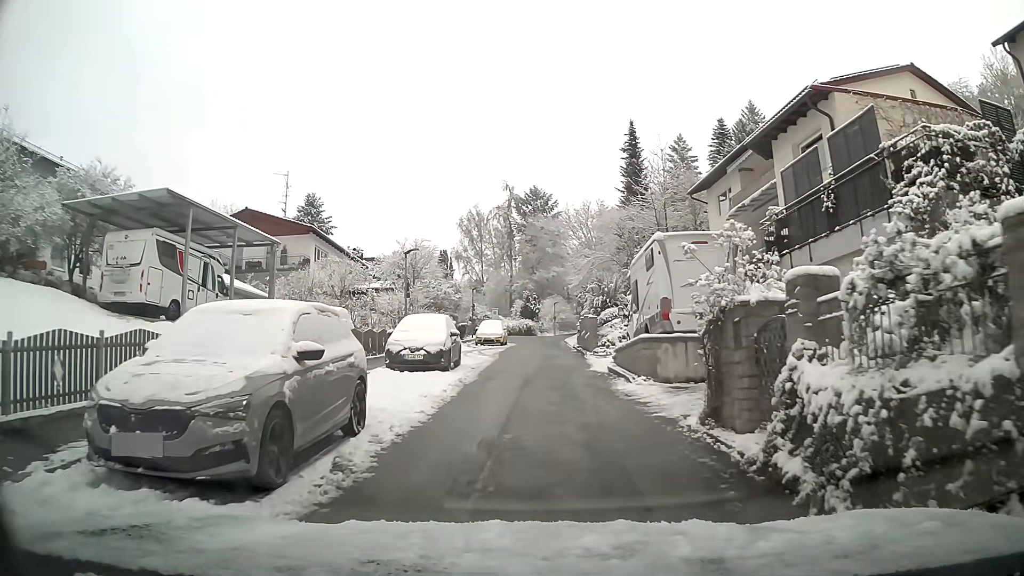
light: Day
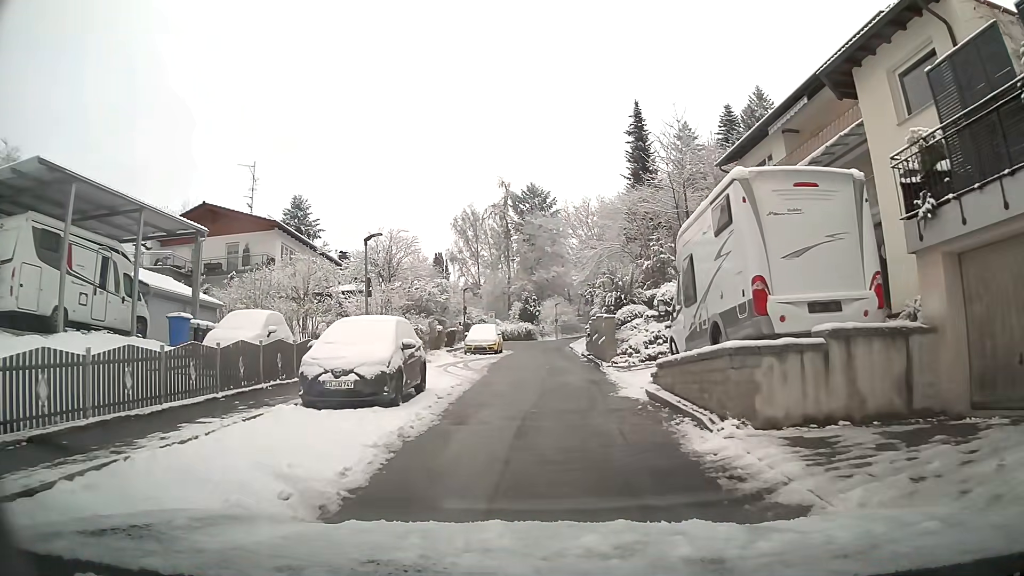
(0.0, +6.6) m; 0°
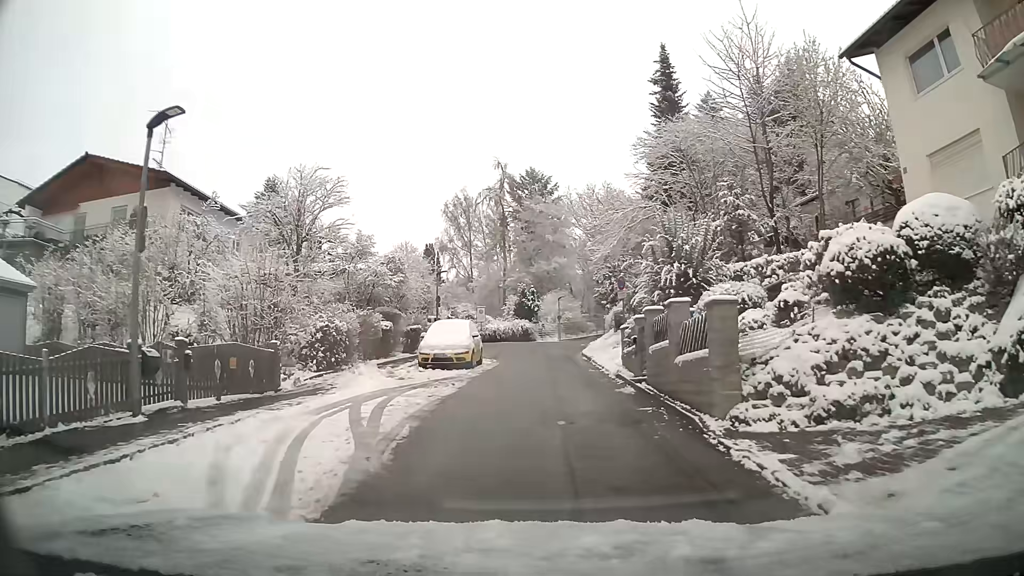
(0.0, +13.6) m; 0°
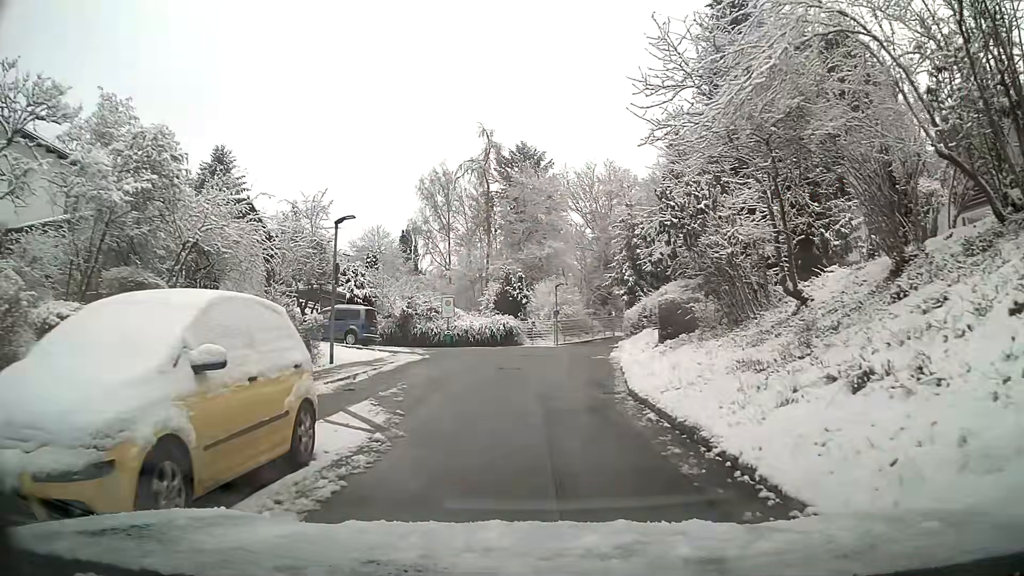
(+0.2, +18.2) m; +1°
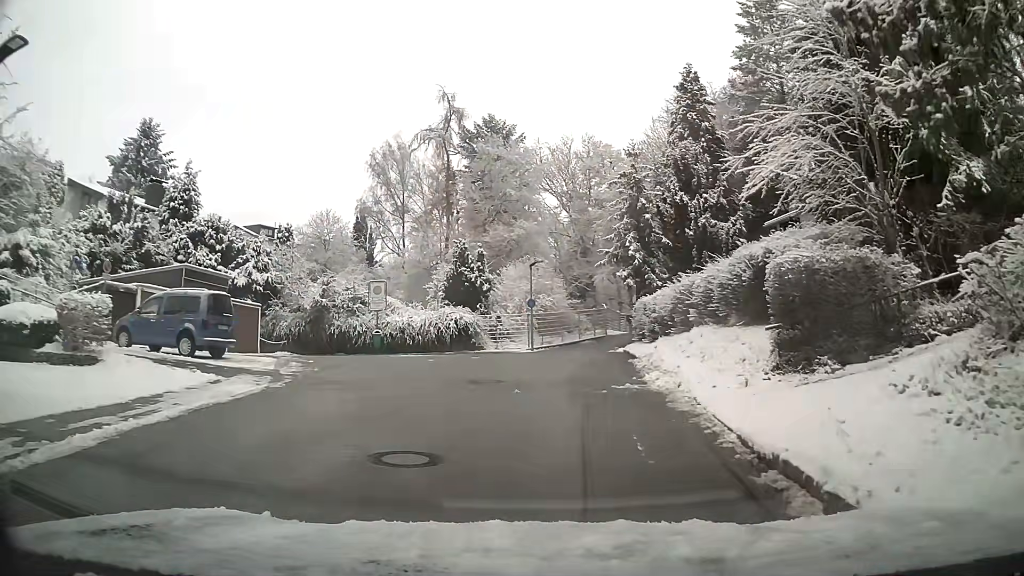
(+0.2, +14.0) m; +3°
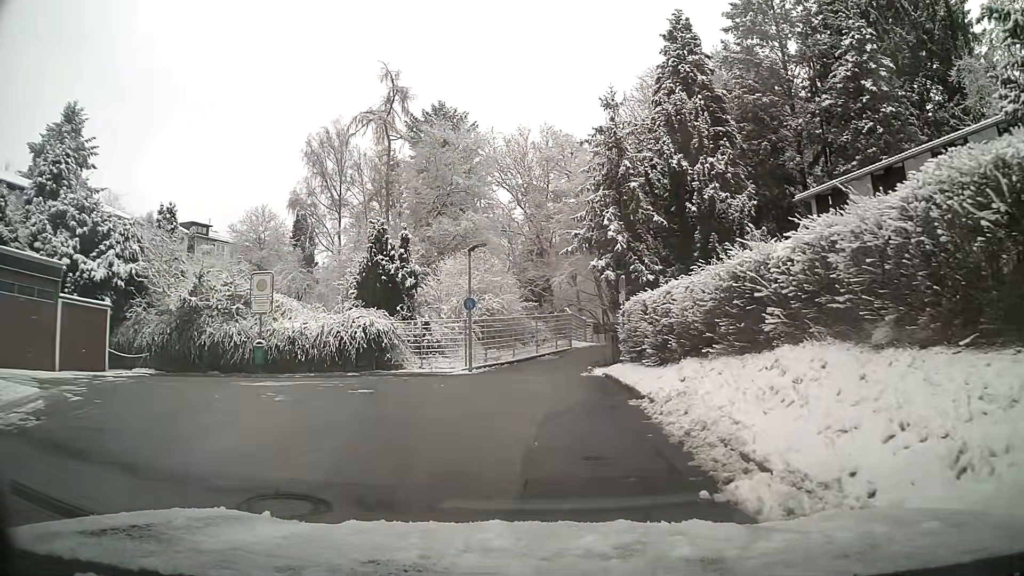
(+0.4, +9.4) m; +5°
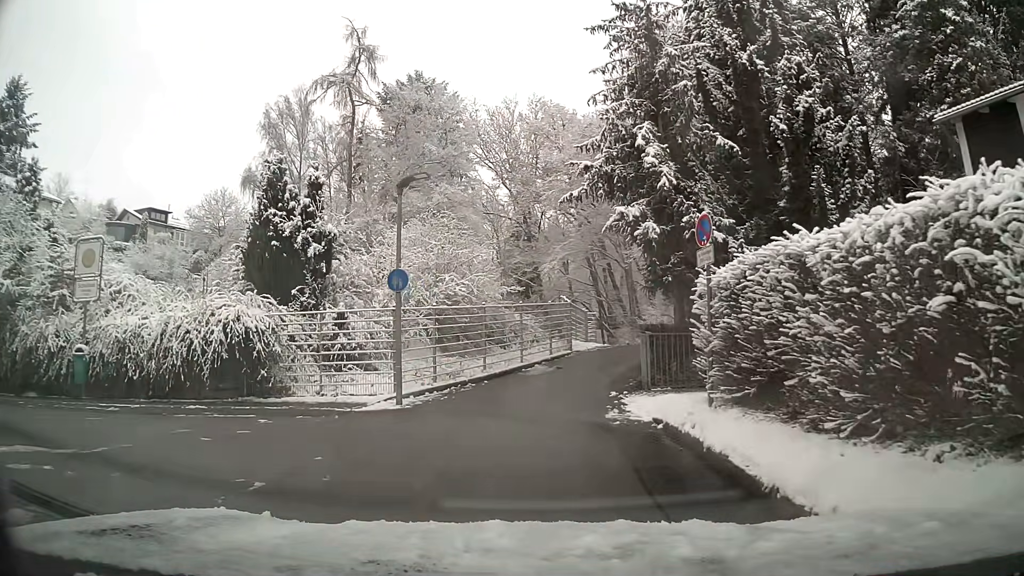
(0.0, +9.9) m; -1°
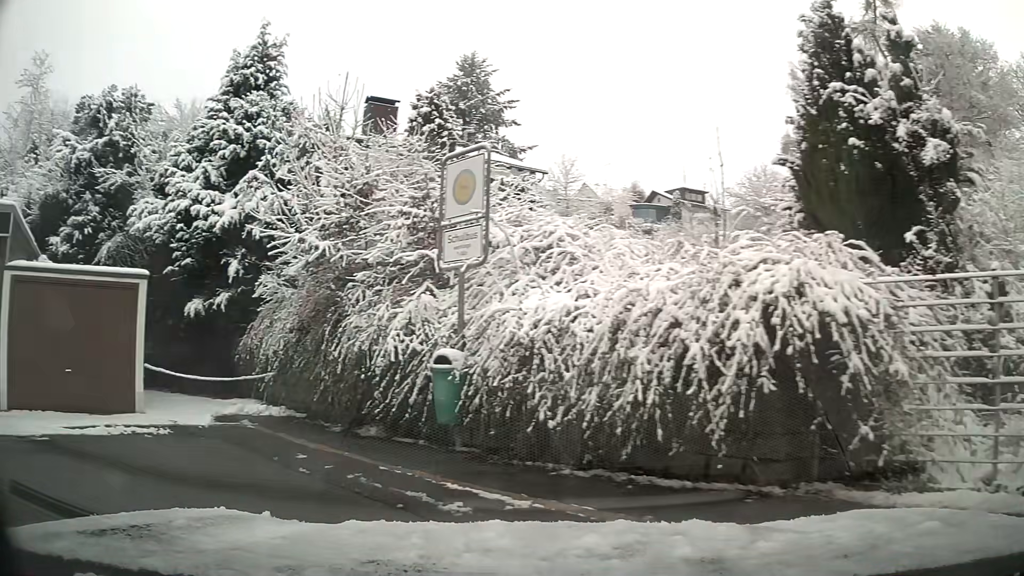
(-2.6, +7.9) m; -52°
